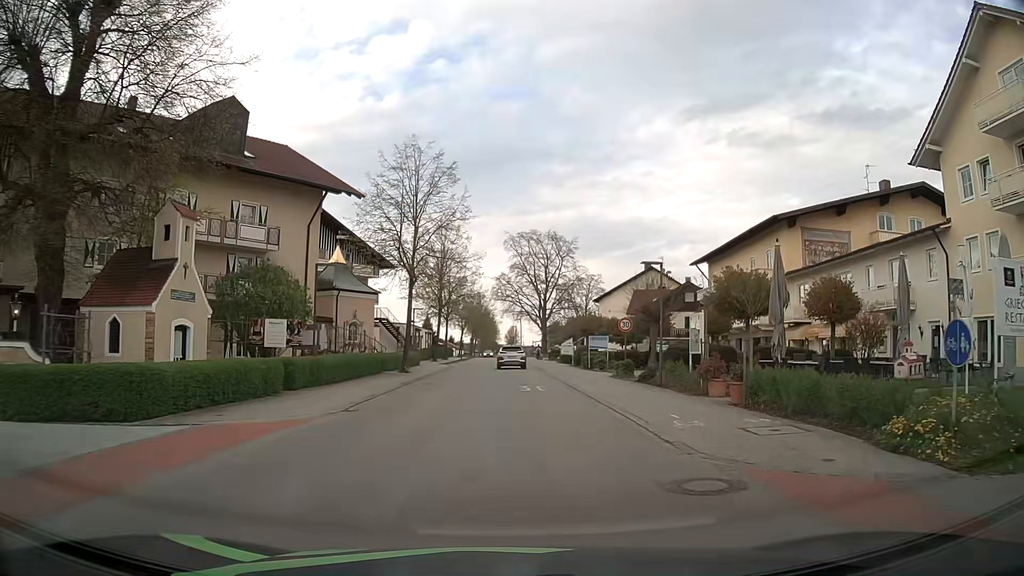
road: residential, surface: asphalt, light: Day
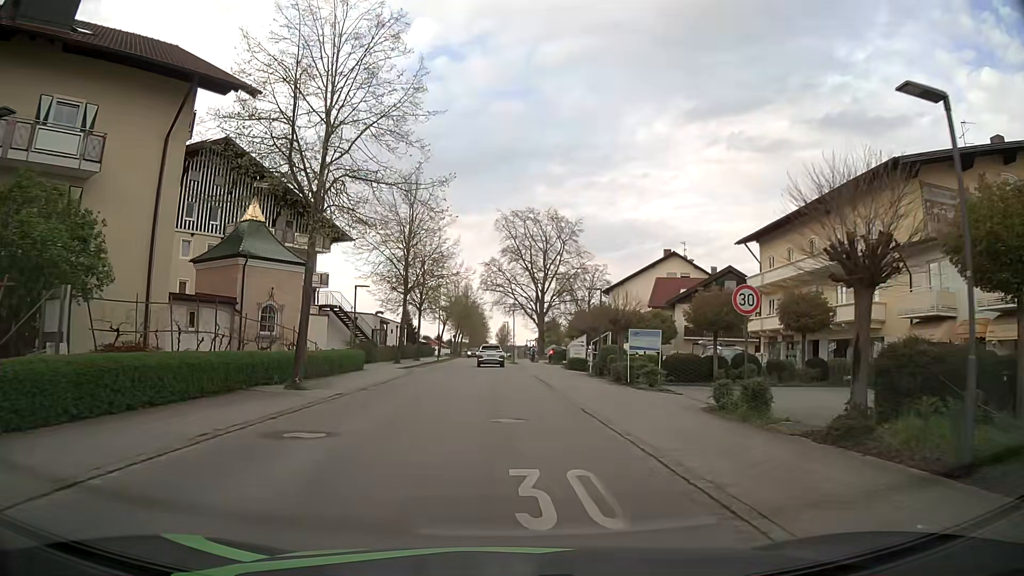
(+0.1, +16.4) m; +1°
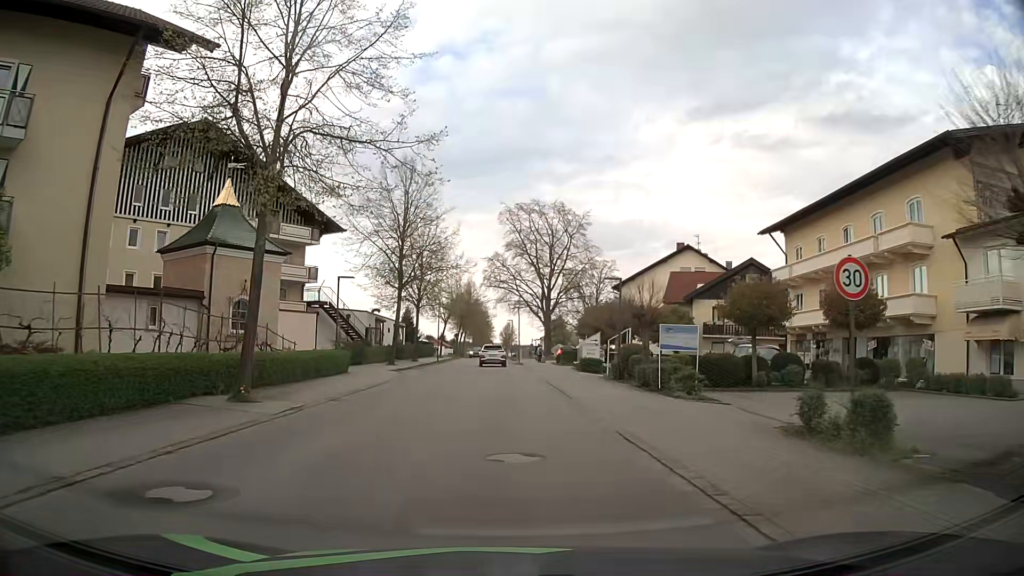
(0.0, +4.3) m; -1°
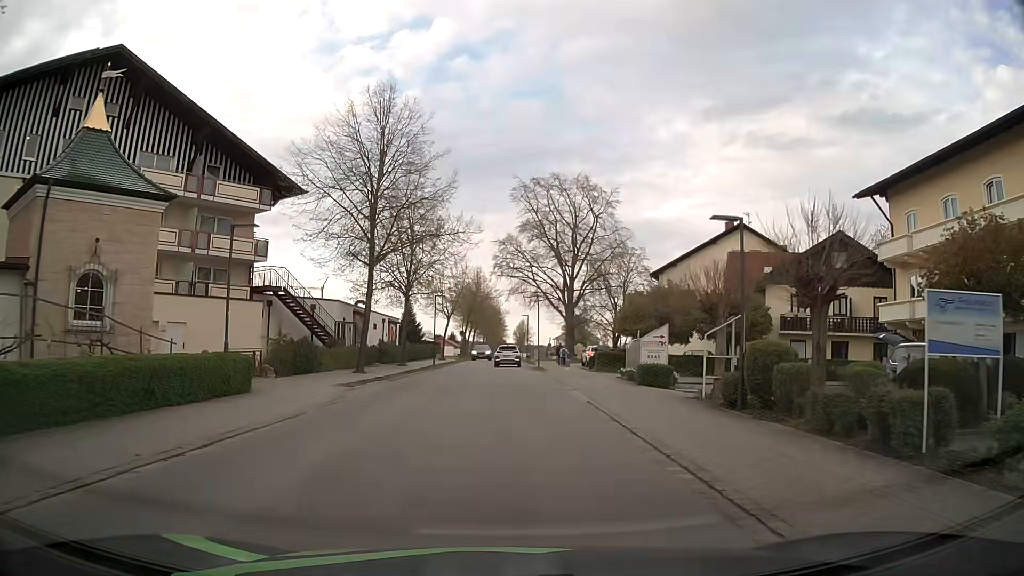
(-0.2, +12.9) m; -2°
(0, +10) (0, +20) (0, +30) (0, +40) (0, +50) (0, +60) (0, +70) (0, +80) (+1, +90) (+1, +100) m
